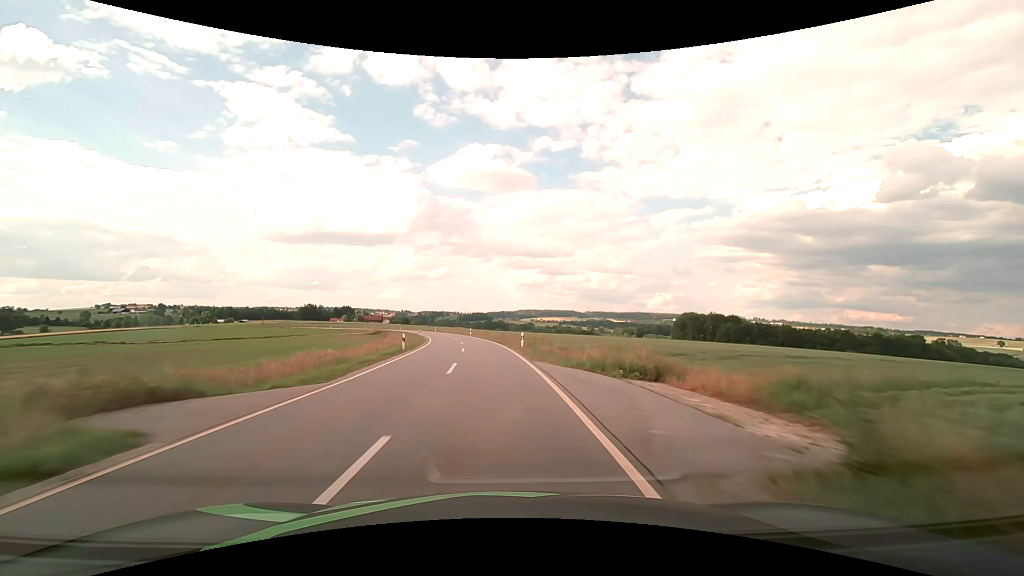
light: Day
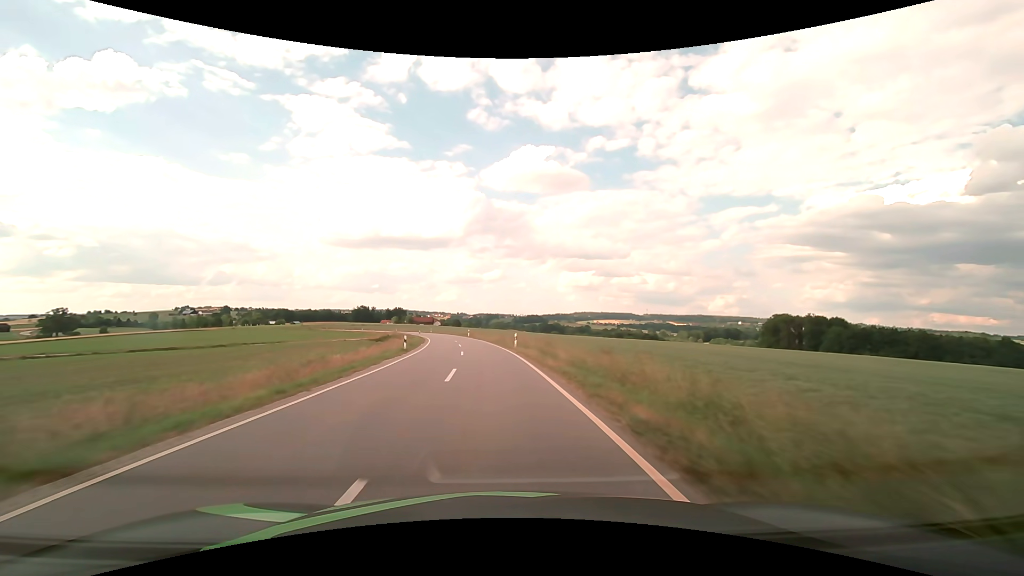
(-2.0, +38.3) m; -6°
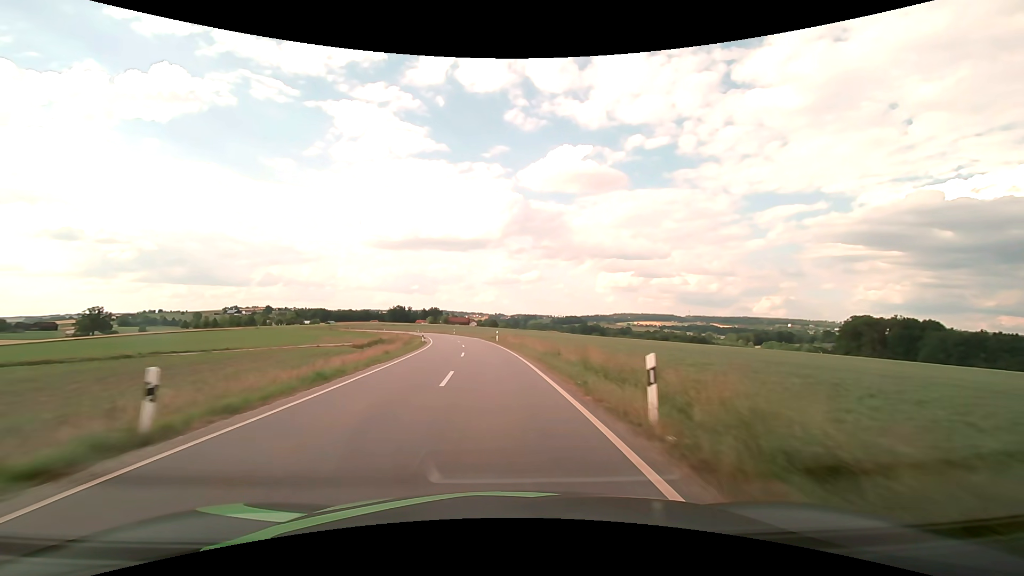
(-1.0, +25.4) m; -4°
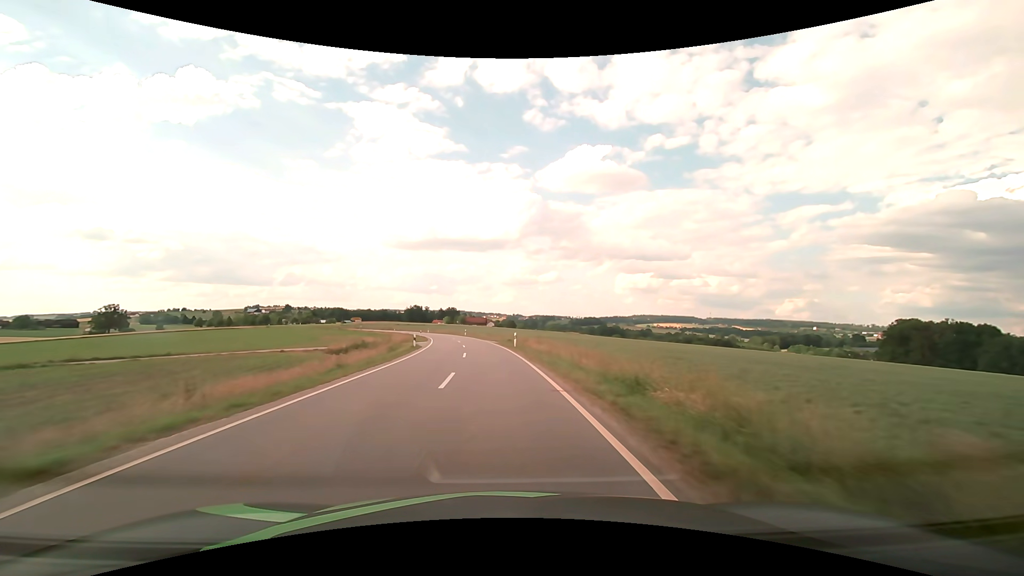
(-0.2, +12.7) m; -2°
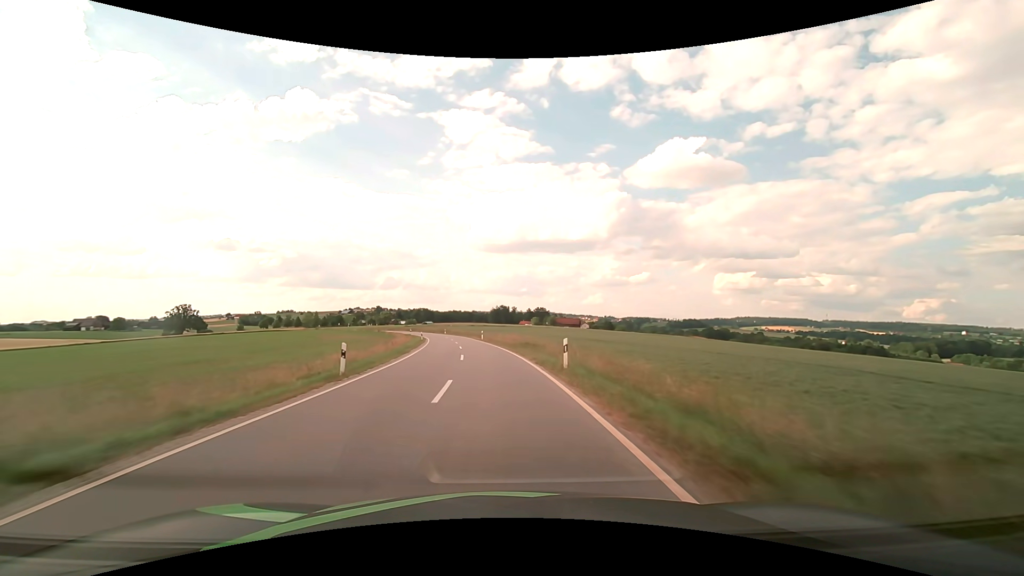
(-5.4, +62.8) m; -10°
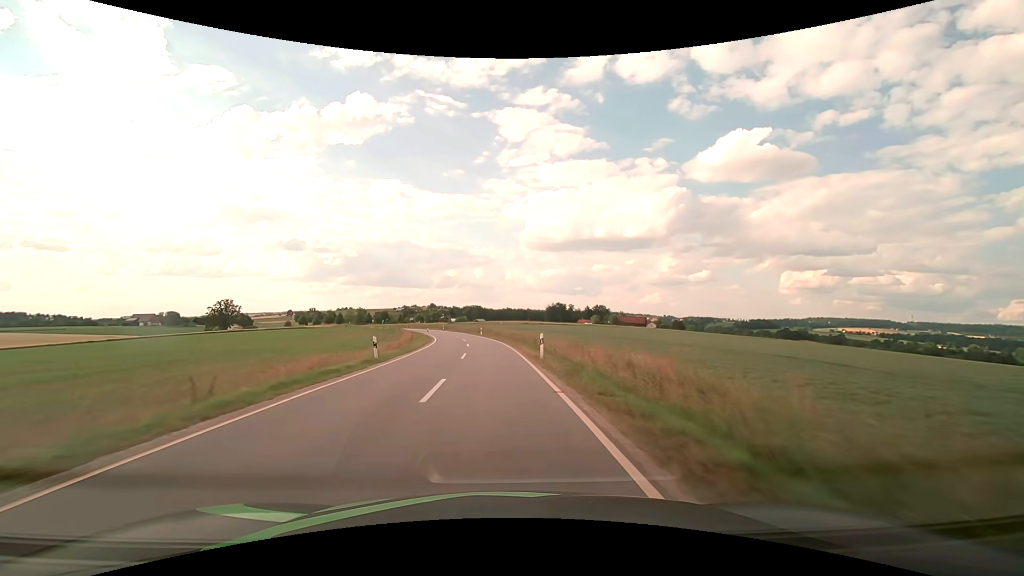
(-1.9, +36.6) m; -6°
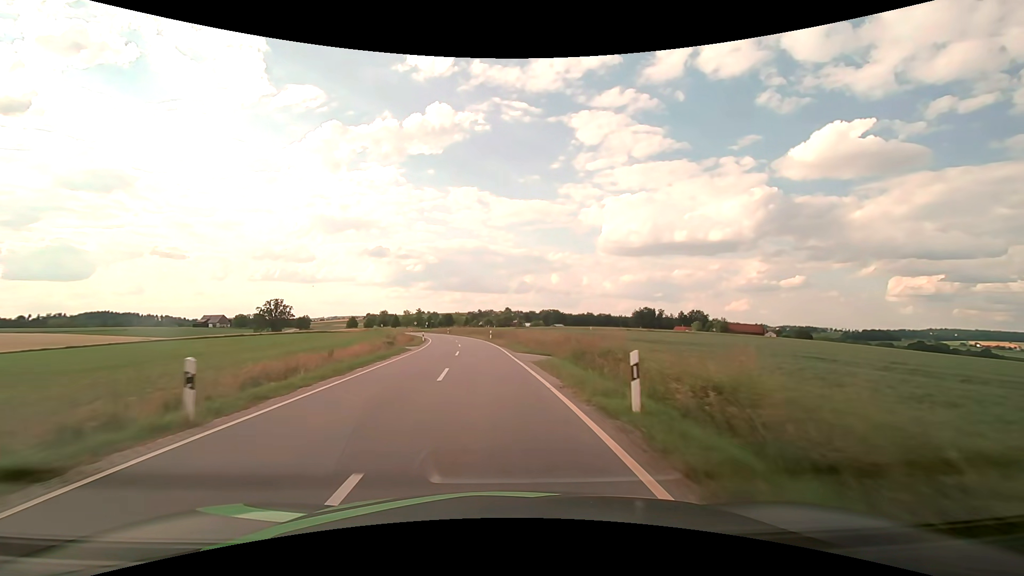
(-4.0, +56.6) m; -9°
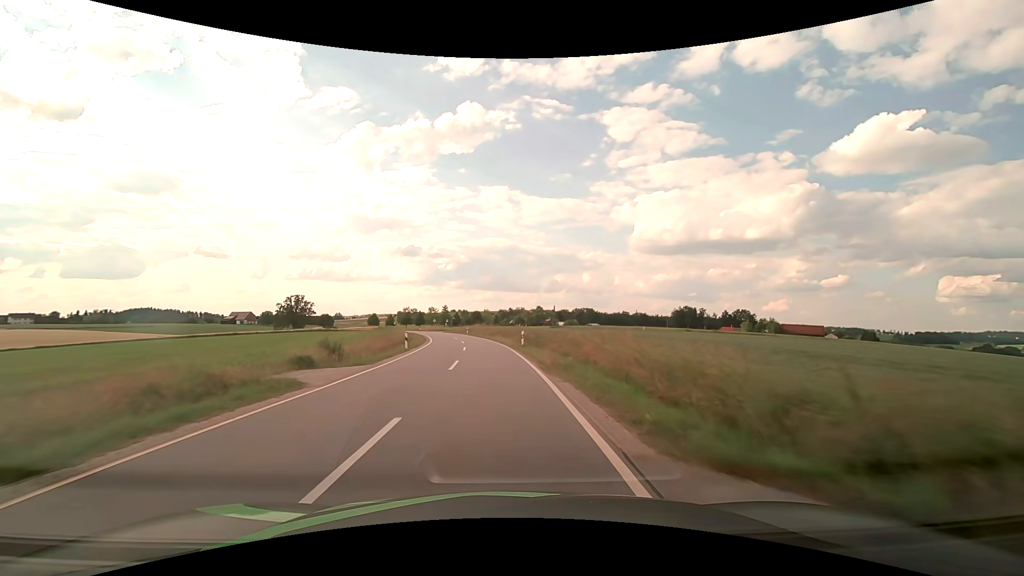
(-0.7, +21.6) m; -4°
(0, +10) (-1, +20) (-1, +30) (-2, +40) (-3, +50) (-5, +60) (-7, +70) (-9, +79) (-11, +89) (-14, +99) m
